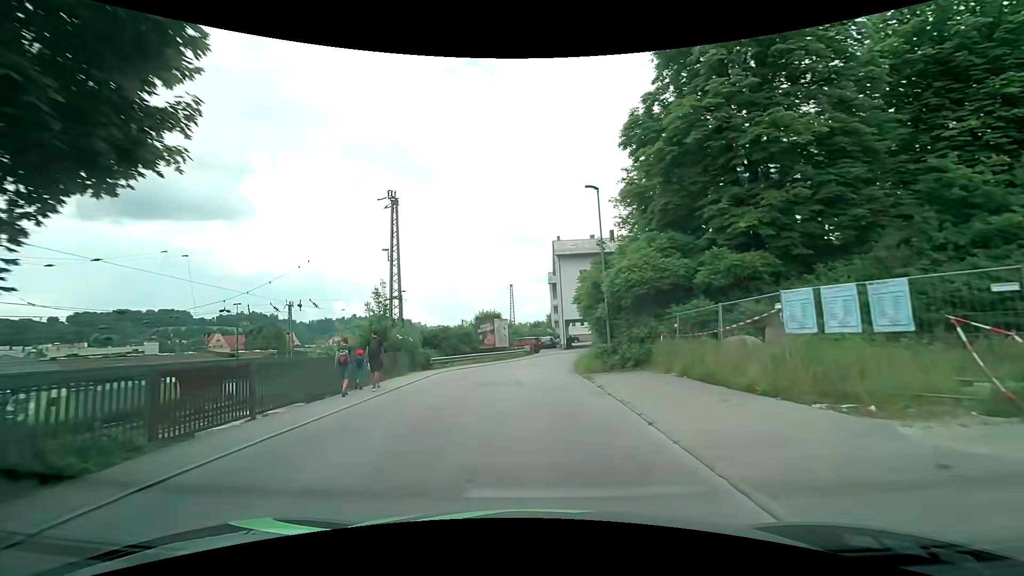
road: residential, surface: asphalt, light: Day
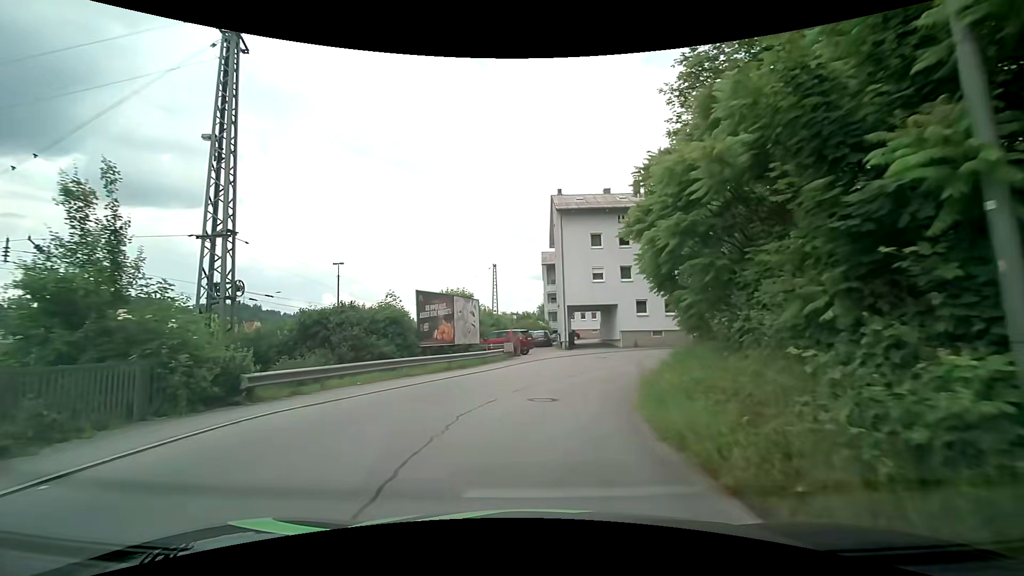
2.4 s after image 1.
(+0.2, +18.3) m; +1°
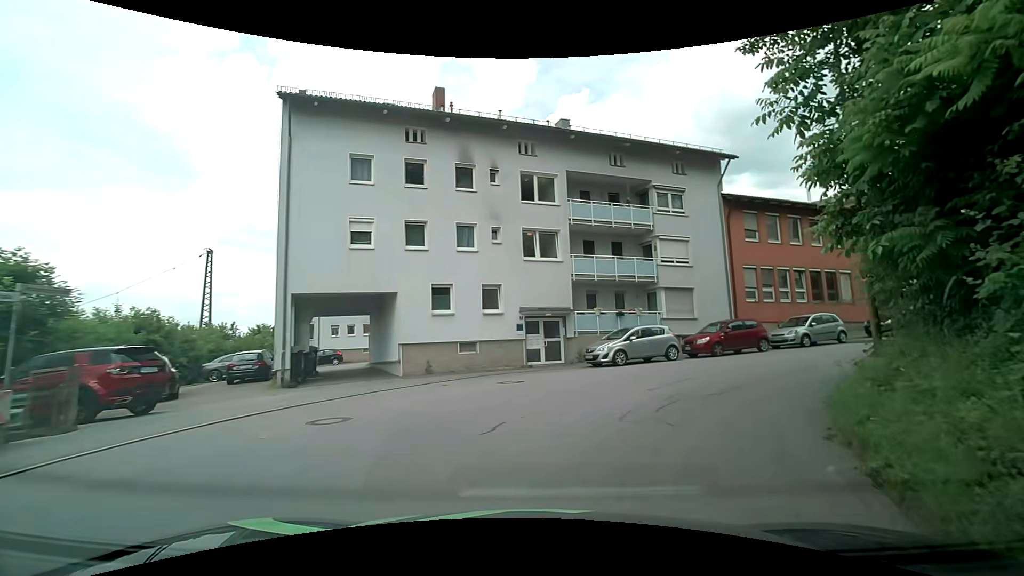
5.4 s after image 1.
(+2.7, +18.5) m; +24°
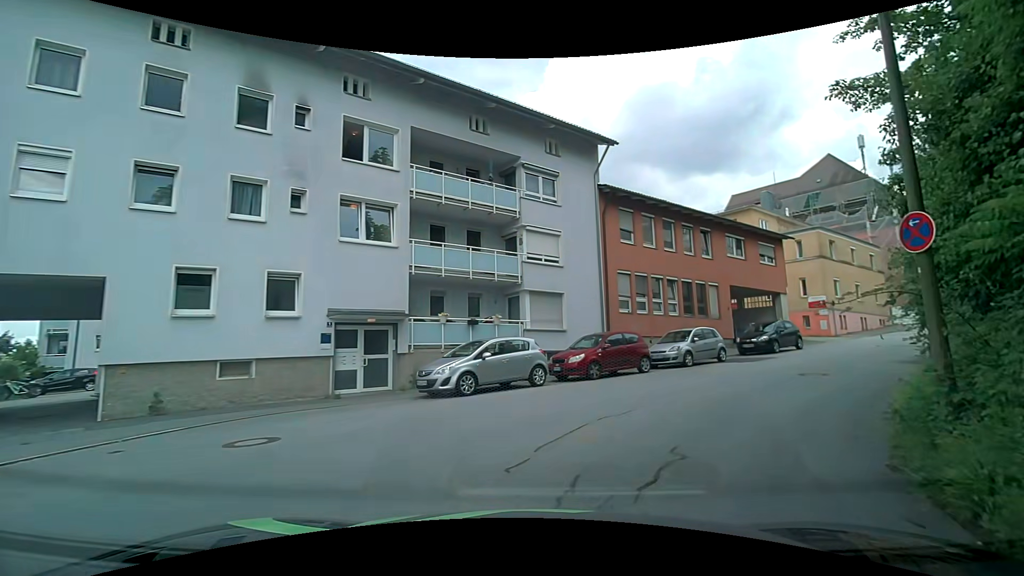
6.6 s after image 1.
(+0.8, +6.1) m; +16°
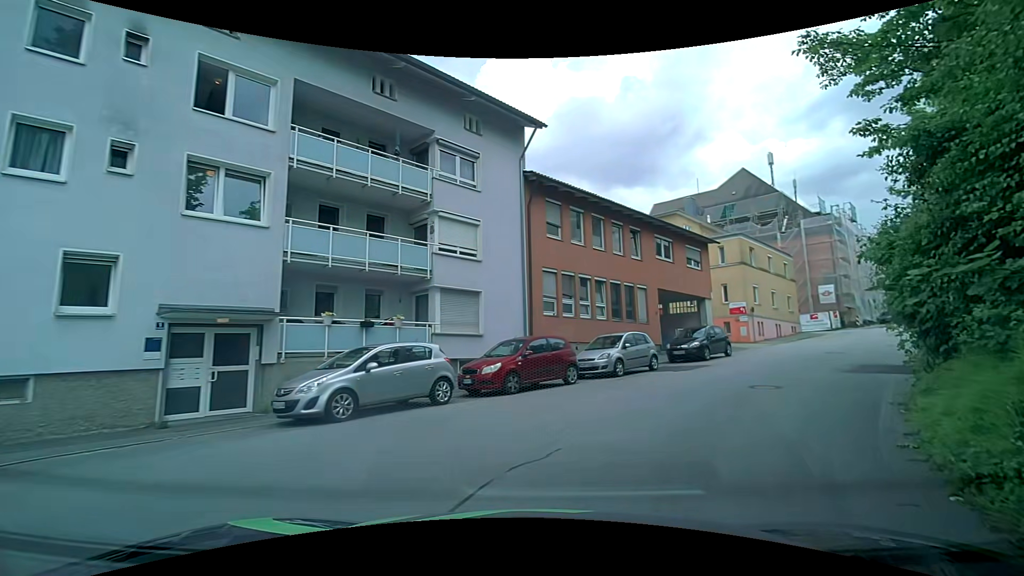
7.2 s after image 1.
(+0.2, +2.9) m; +9°
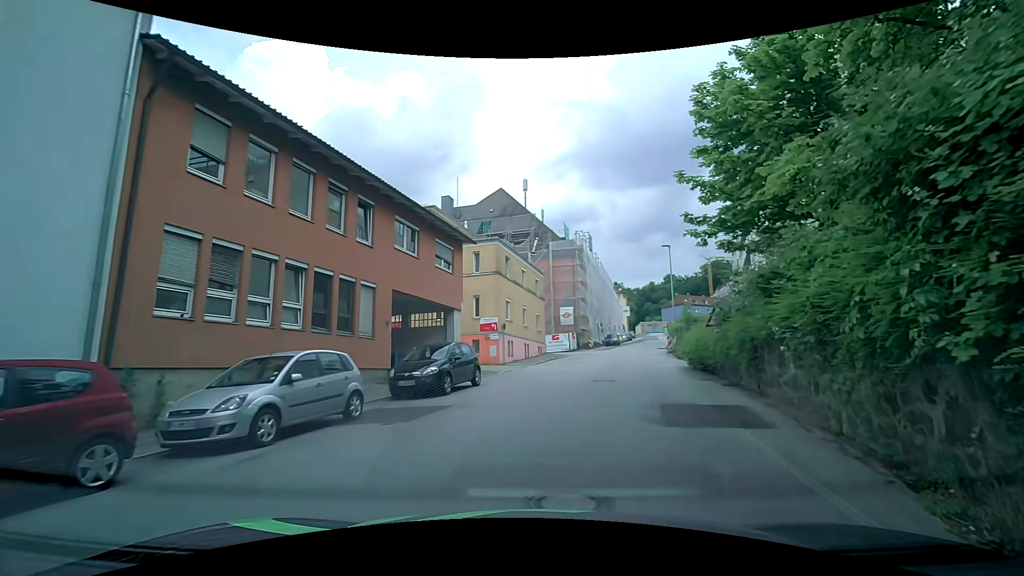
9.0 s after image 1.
(+2.0, +8.1) m; +28°
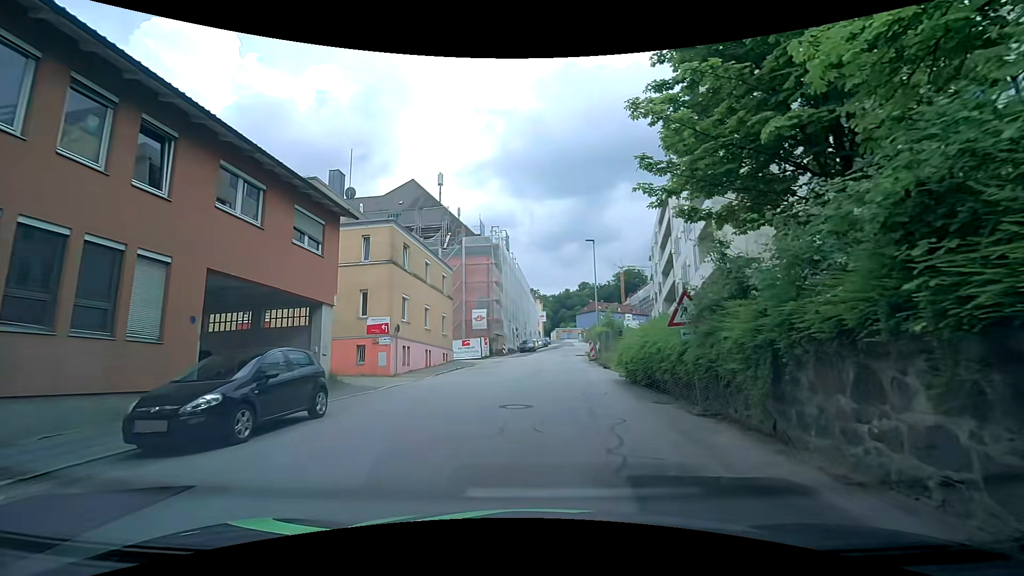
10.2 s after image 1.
(+0.5, +5.6) m; +10°
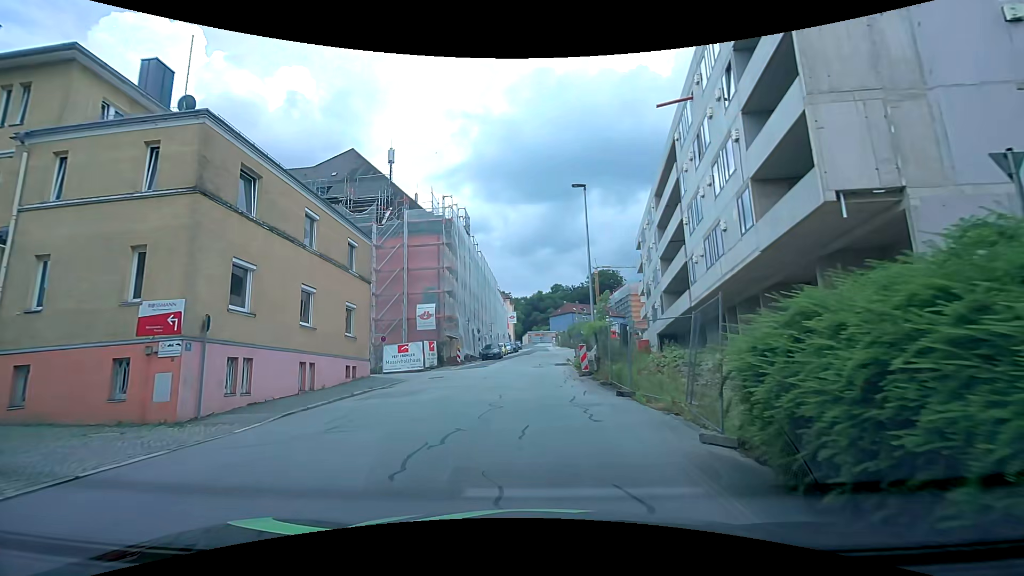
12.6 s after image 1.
(+0.6, +12.9) m; +3°
(0, +10) (0, +20) (+1, +30) (+1, +40) (+2, +50) (+2, +60) (+3, +70) (+3, +80) (+4, +90) (+4, +100) m
